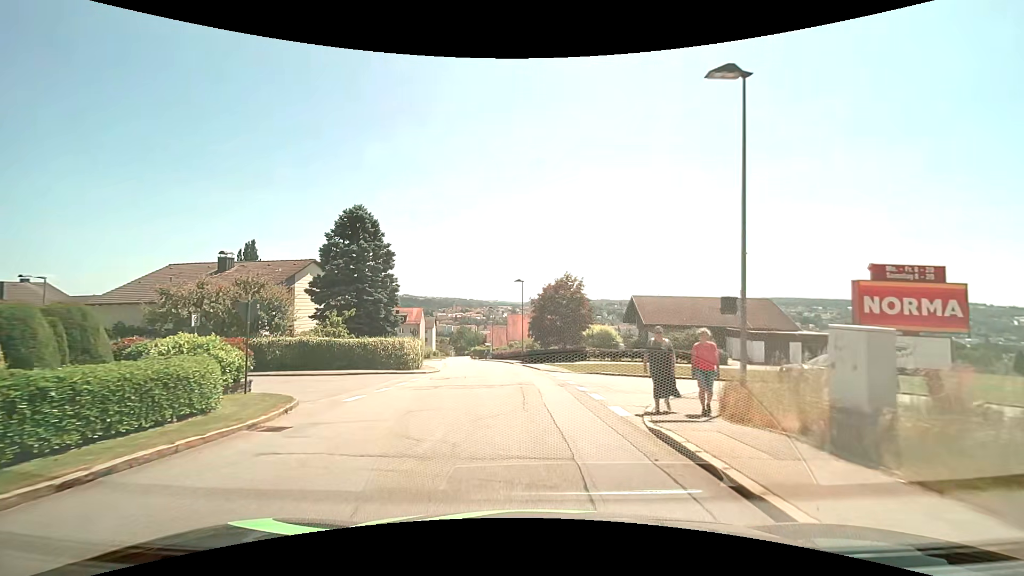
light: Day
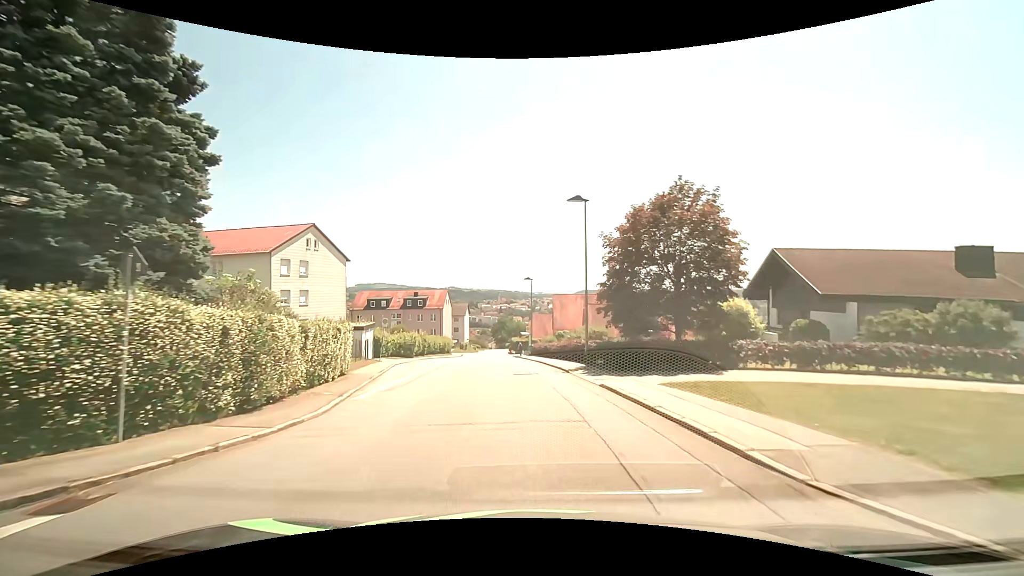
(-1.1, +26.5) m; -5°
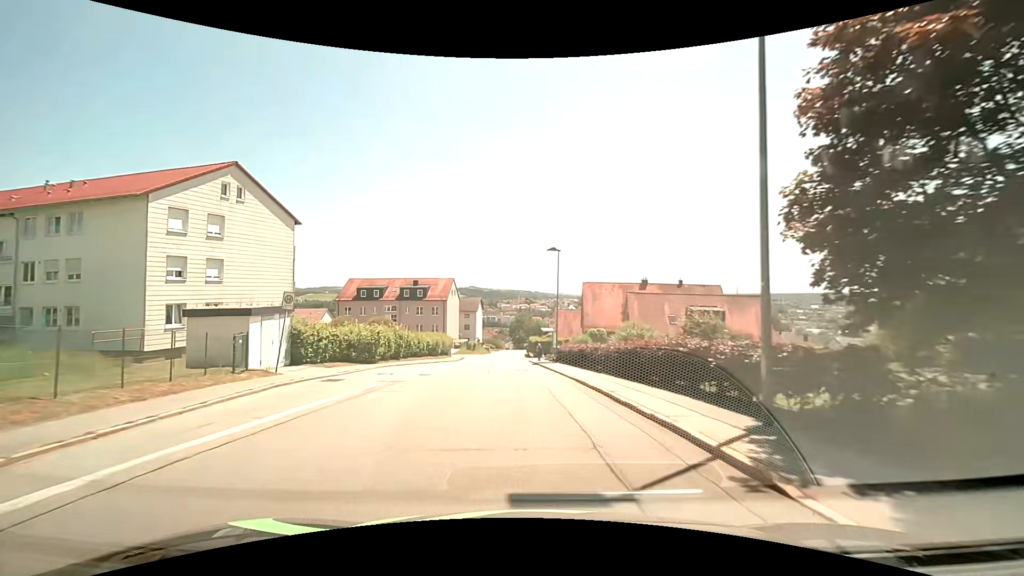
(-0.5, +17.1) m; -2°
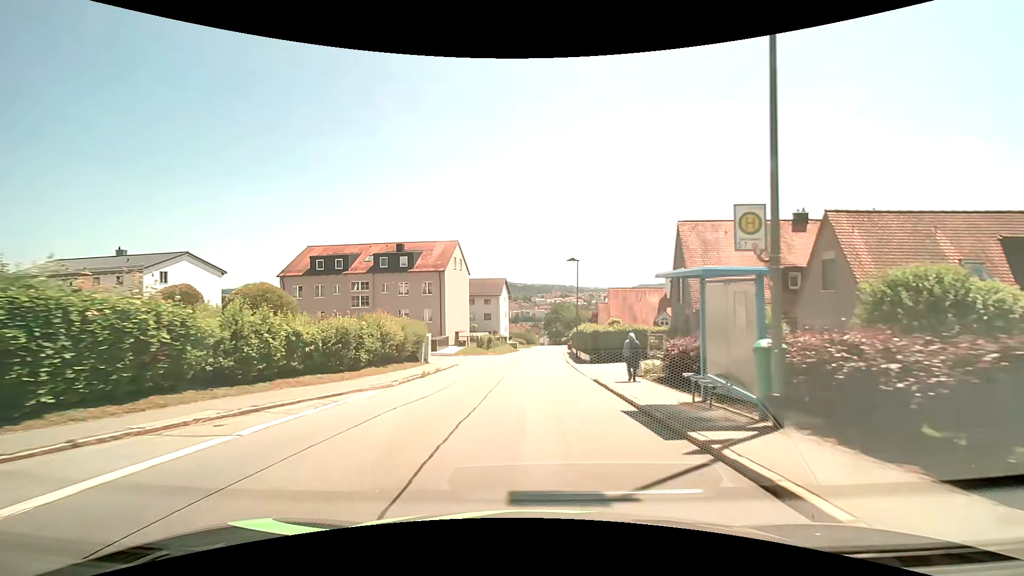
(-1.1, +29.0) m; -4°
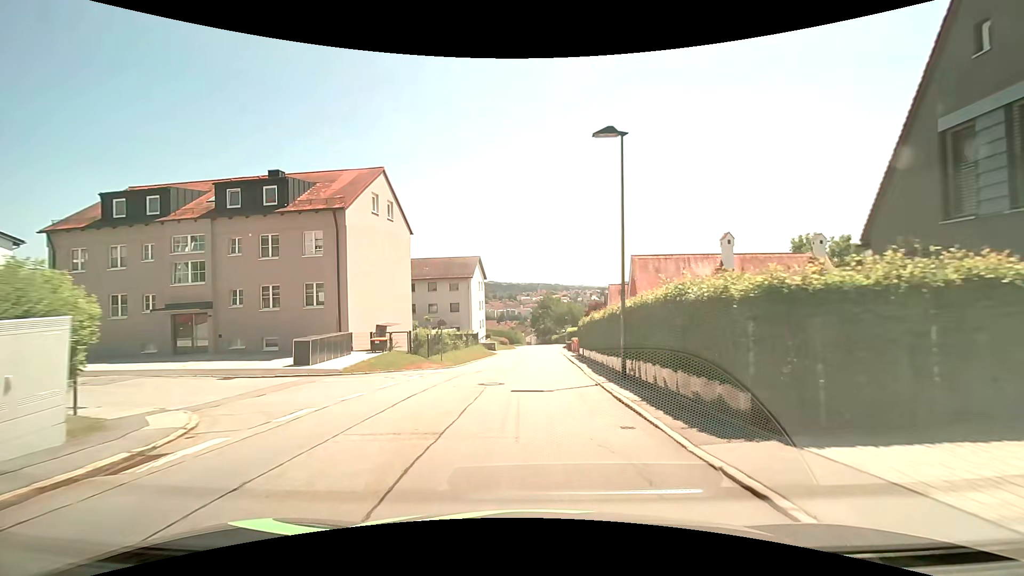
(+0.1, +24.0) m; +2°
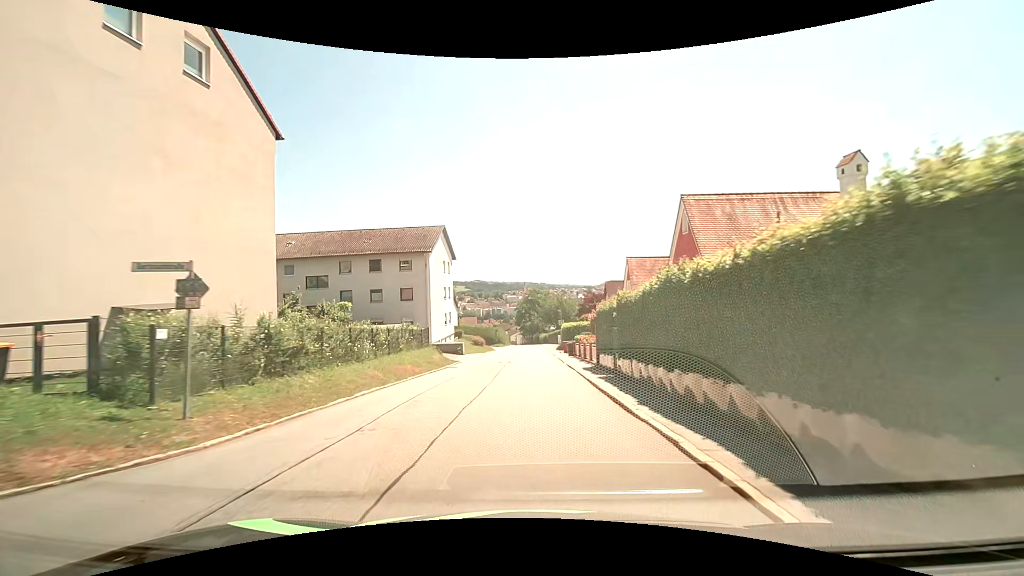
(+0.1, +18.5) m; +1°
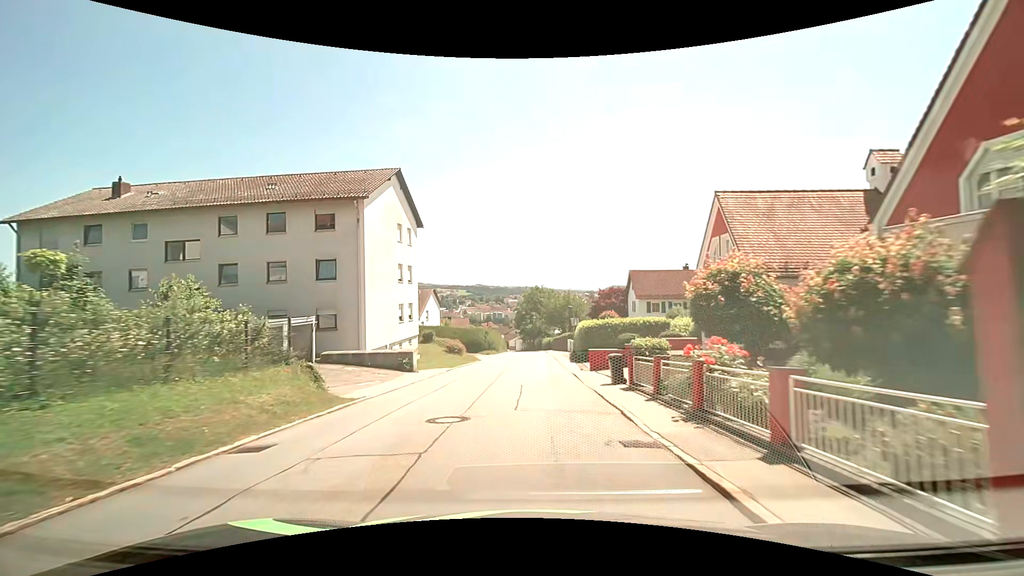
(+0.1, +18.6) m; 0°
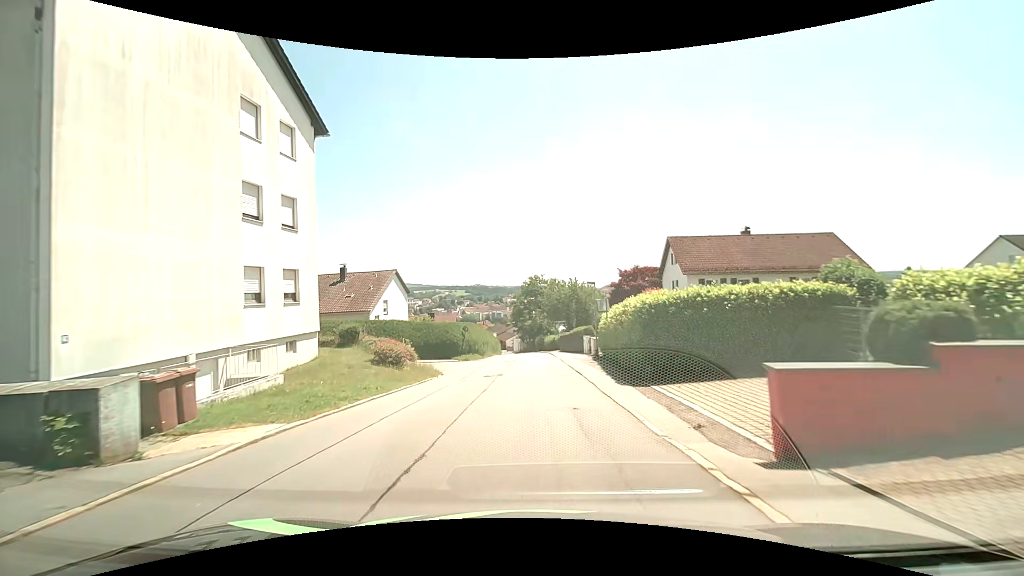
(0.0, +18.2) m; +1°
(0, +10) (0, +20) (-1, +30) (-1, +40) (-1, +50) (-1, +60) (-1, +70) (-2, +80) (-2, +90) (-4, +100) m
